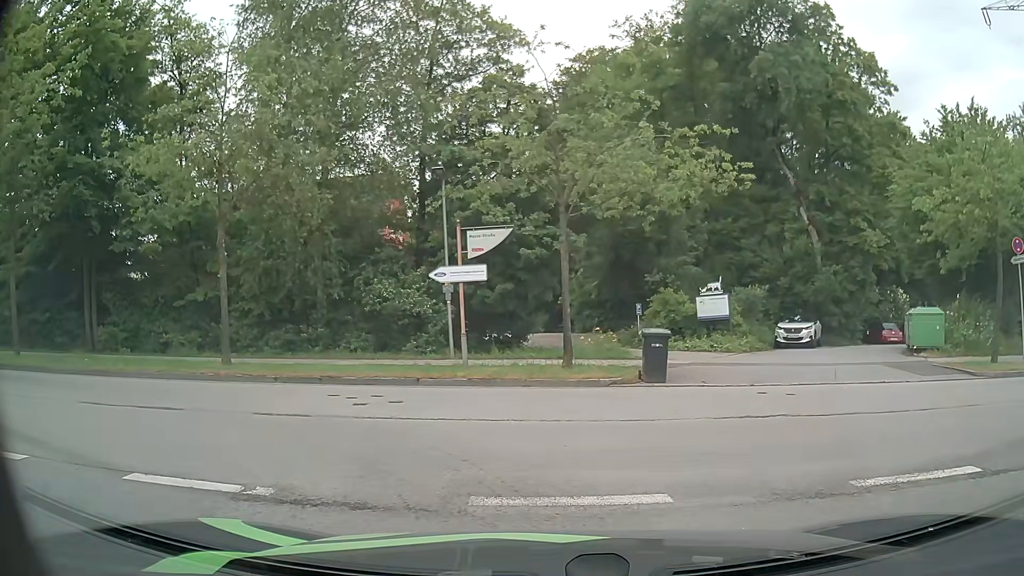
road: residential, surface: asphalt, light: Day
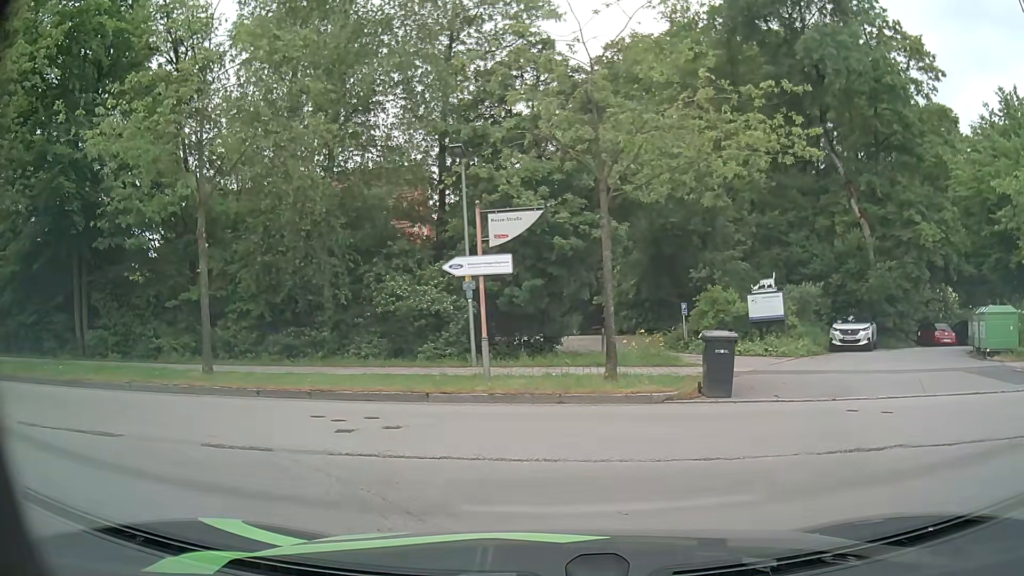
(0.0, +2.6) m; -4°
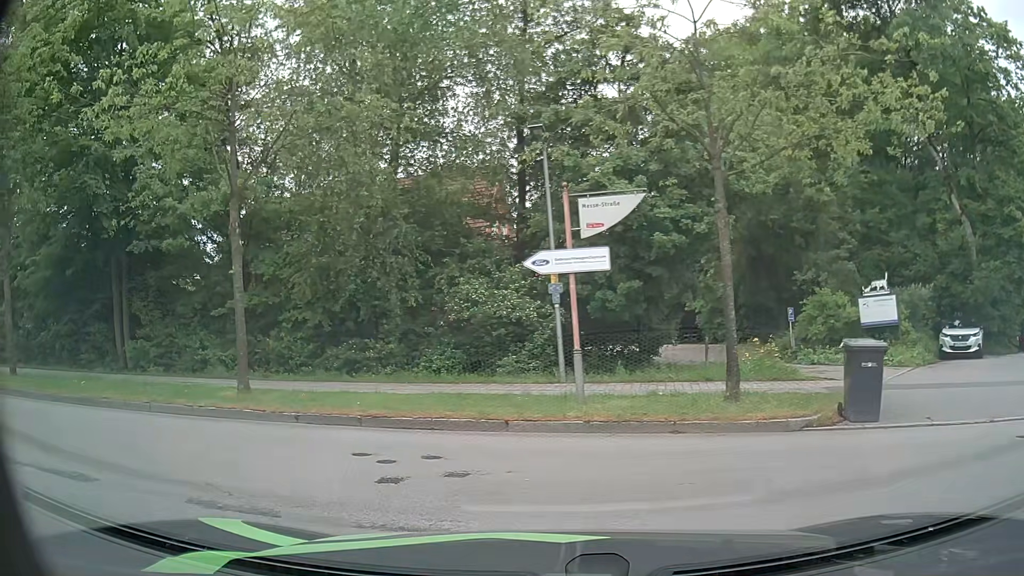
(-0.1, +2.4) m; -6°
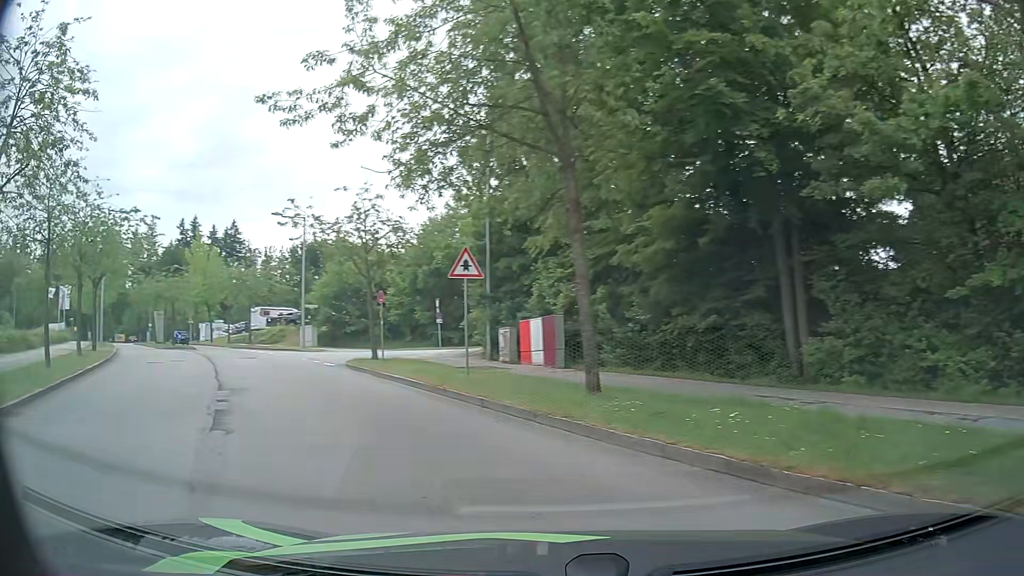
(-3.4, +6.5) m; -57°
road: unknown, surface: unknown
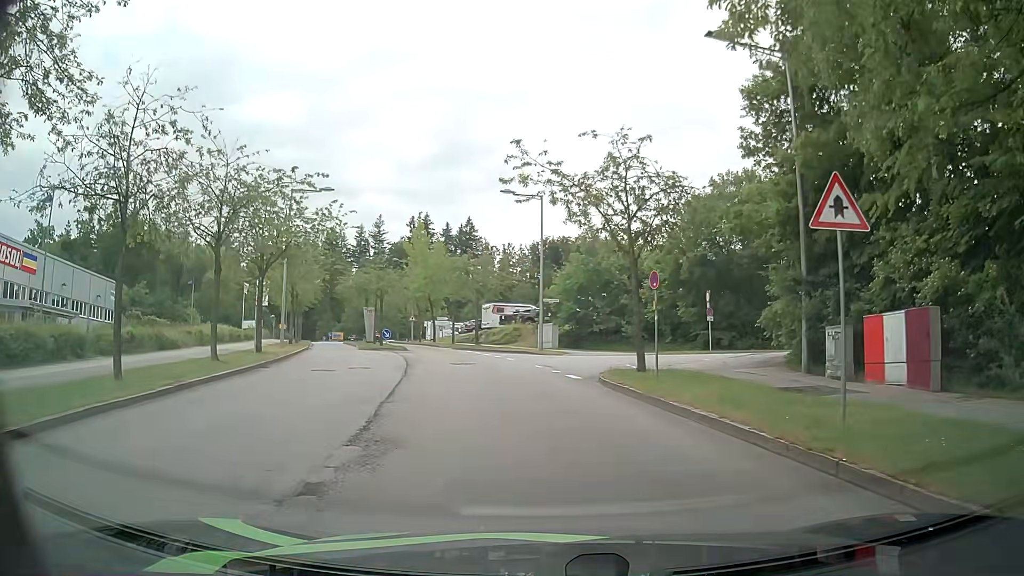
(-1.9, +7.6) m; -21°
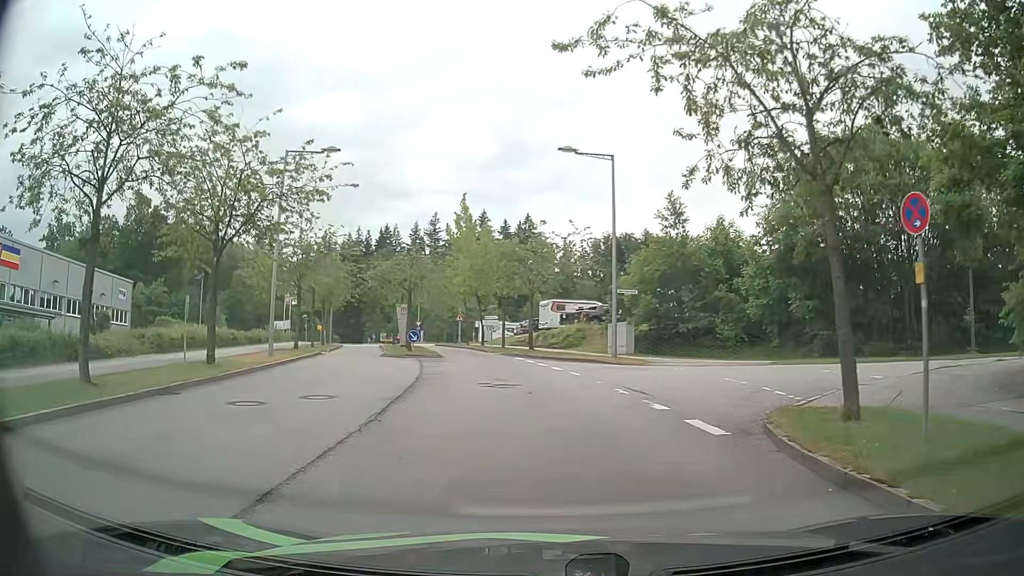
(-0.2, +9.6) m; -4°
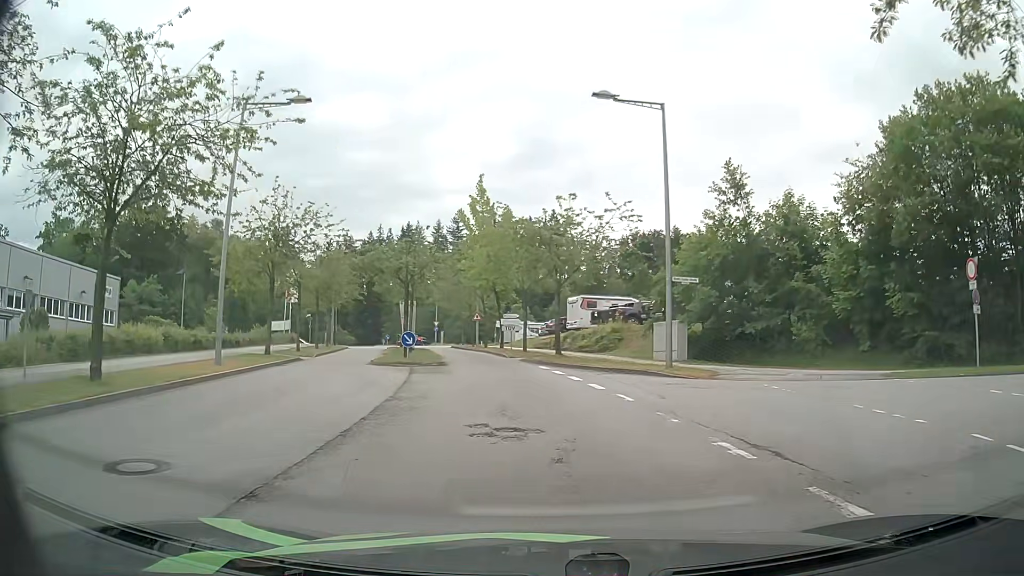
(-0.2, +7.3) m; -2°
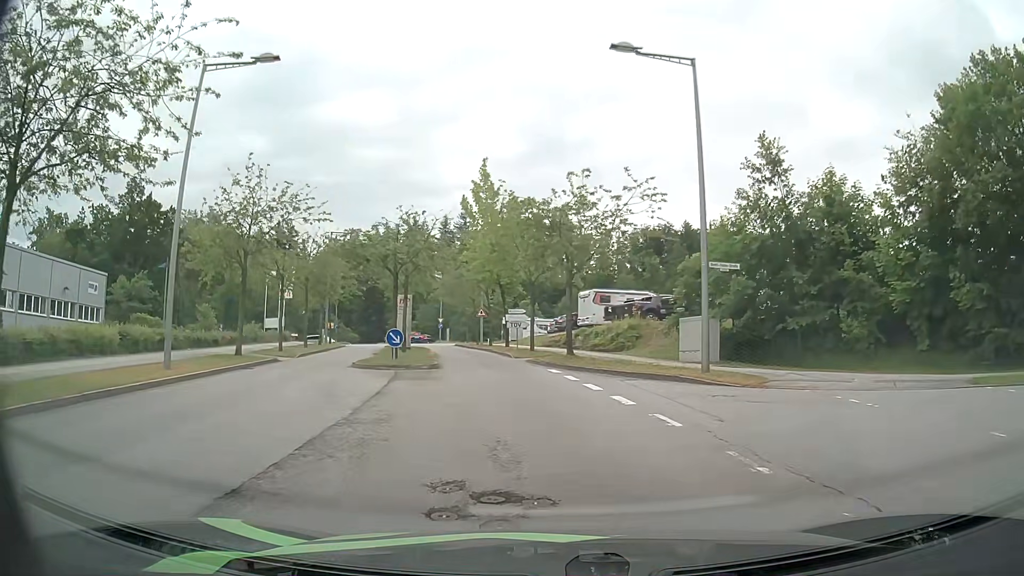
(0.0, +3.9) m; -1°
